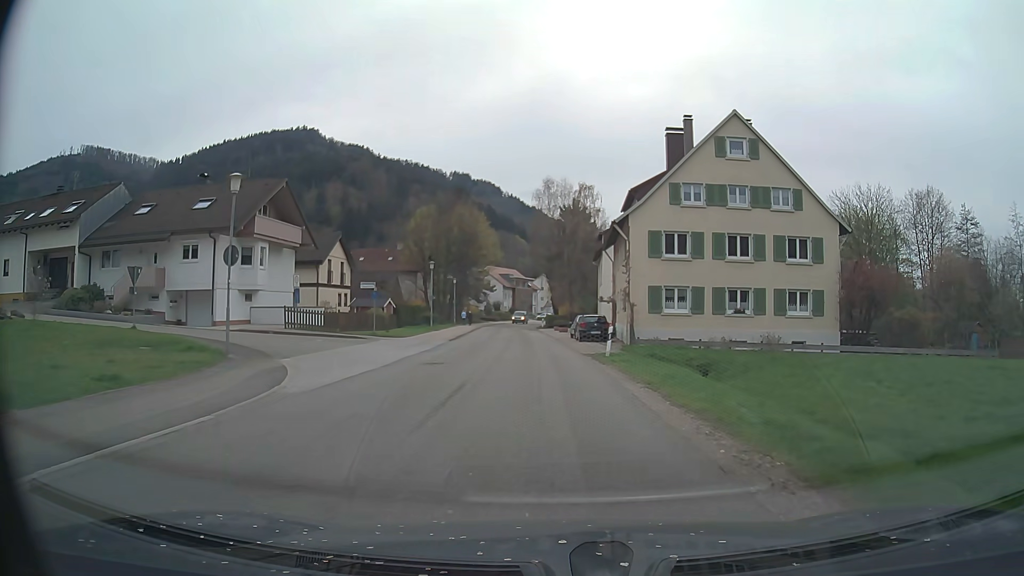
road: secondary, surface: asphalt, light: Day
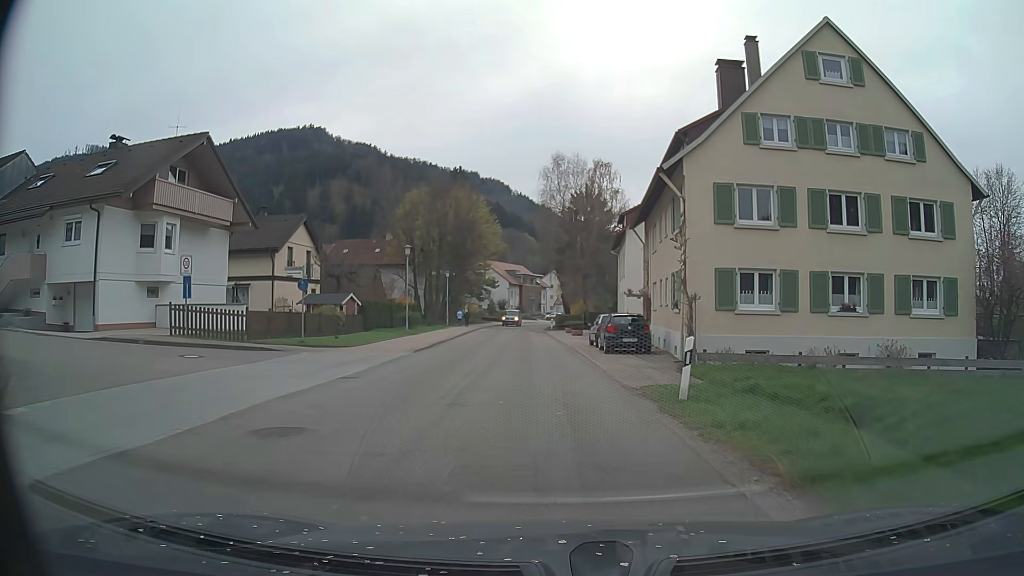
(0.0, +11.6) m; 0°
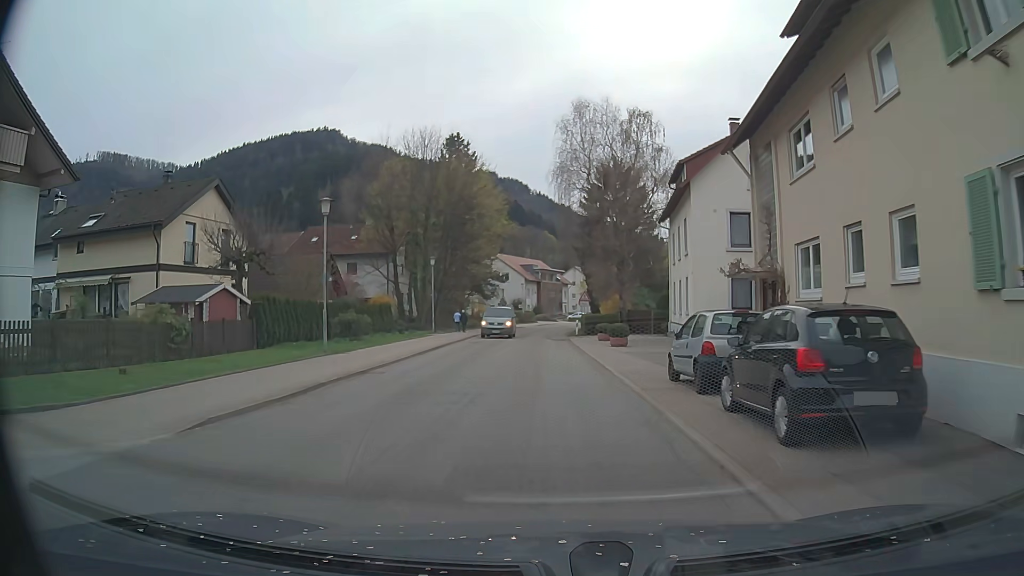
(-0.2, +17.2) m; -1°
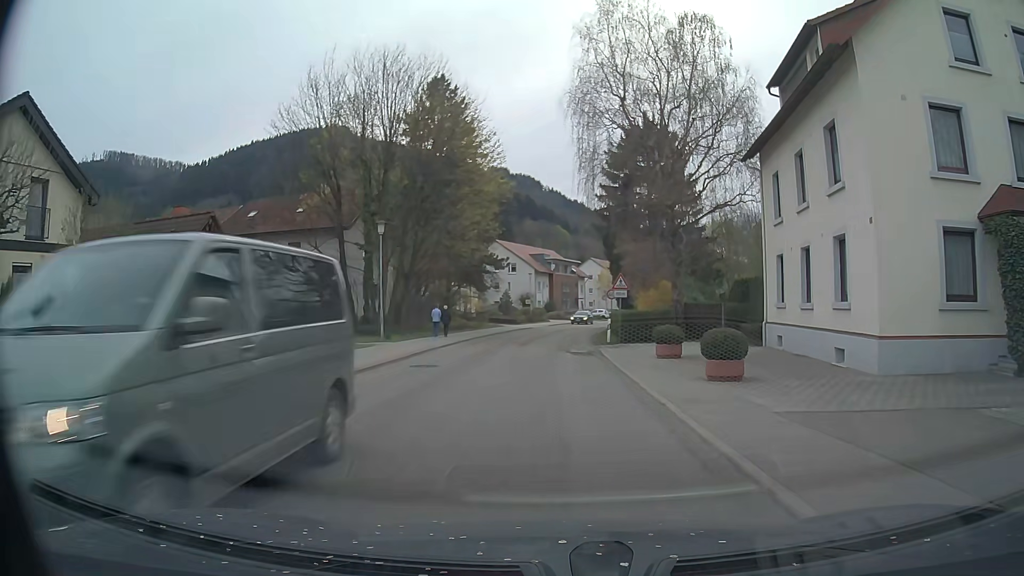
(-0.3, +17.0) m; -2°
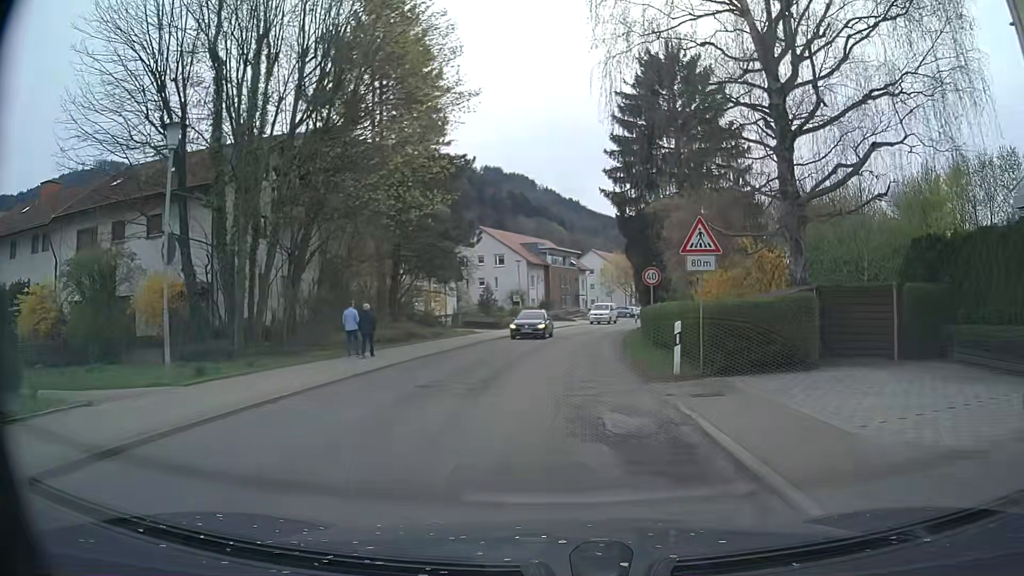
(0.0, +17.0) m; +1°
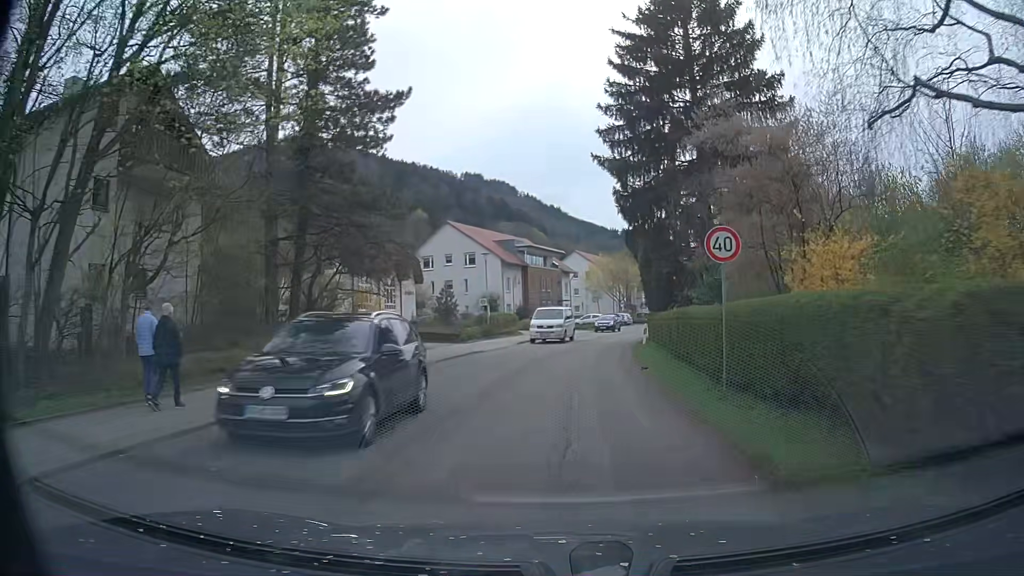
(+0.1, +11.8) m; +1°
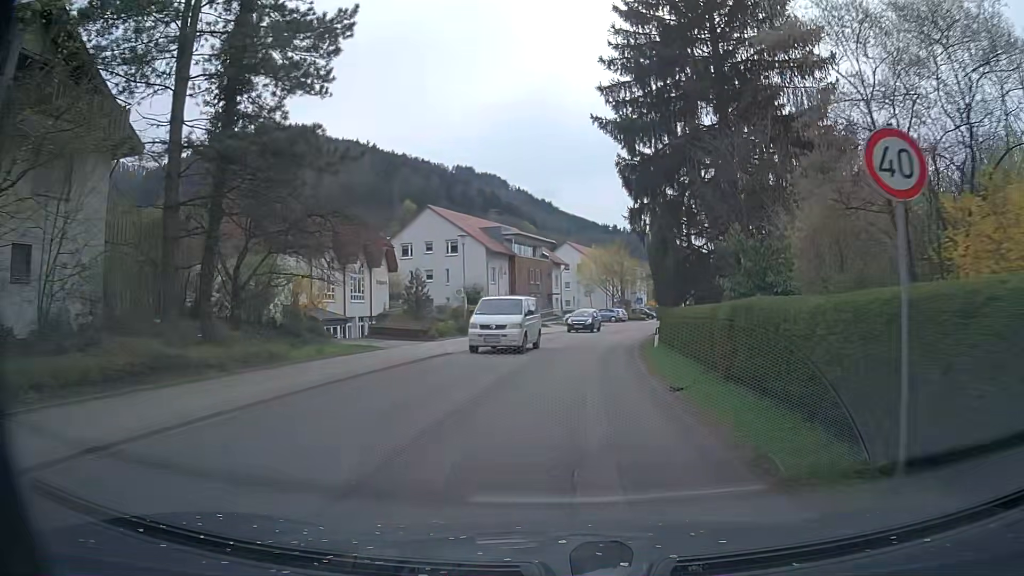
(+0.1, +6.1) m; +1°
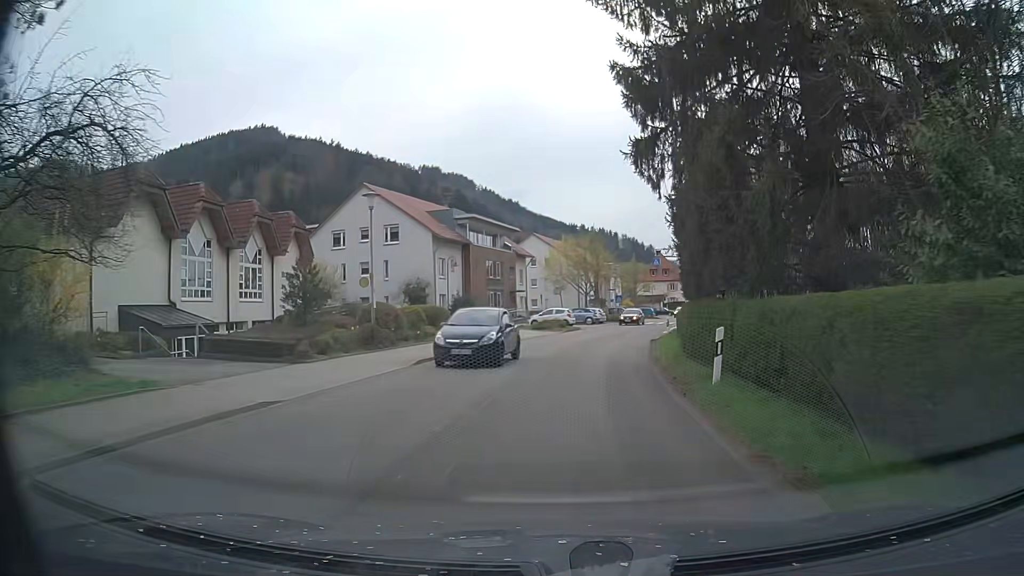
(+0.2, +12.2) m; +3°
(0, +10) (+1, +20) (+2, +30) (+4, +40) (+7, +49) (+9, +59) (+12, +69) (+15, +78) (+18, +88) (+21, +97) m
